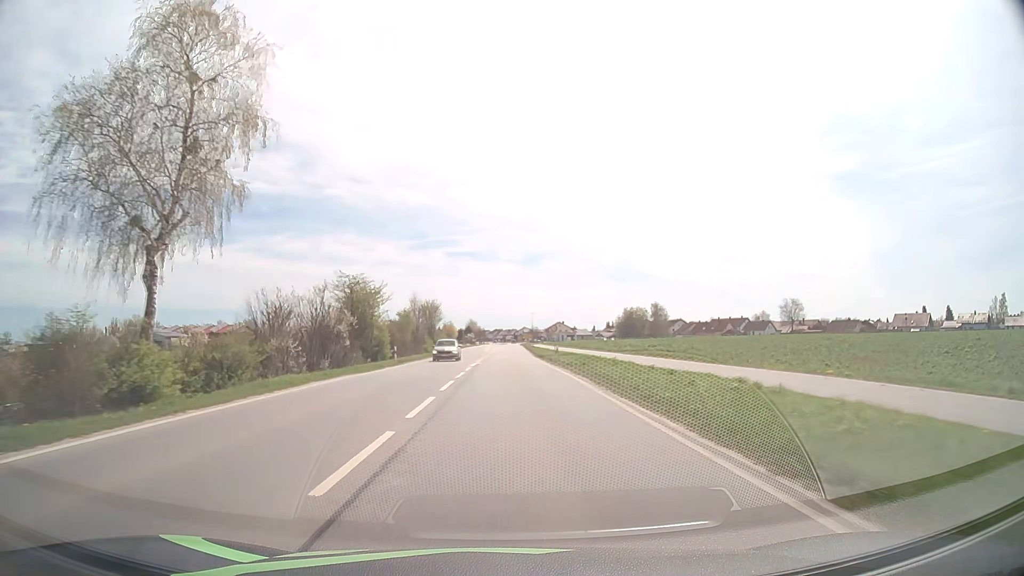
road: primary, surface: asphalt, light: Day
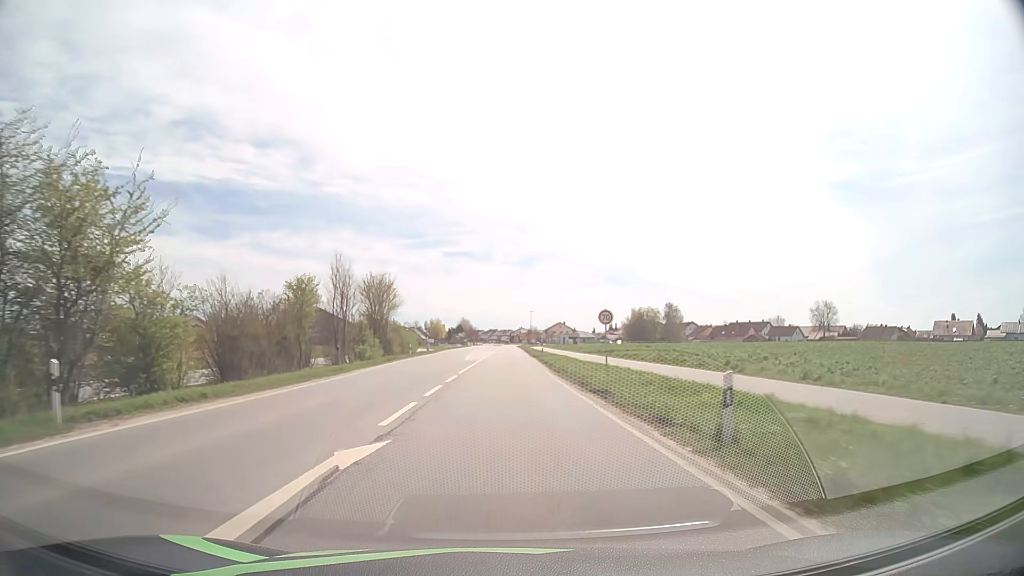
(+0.1, +31.9) m; +1°
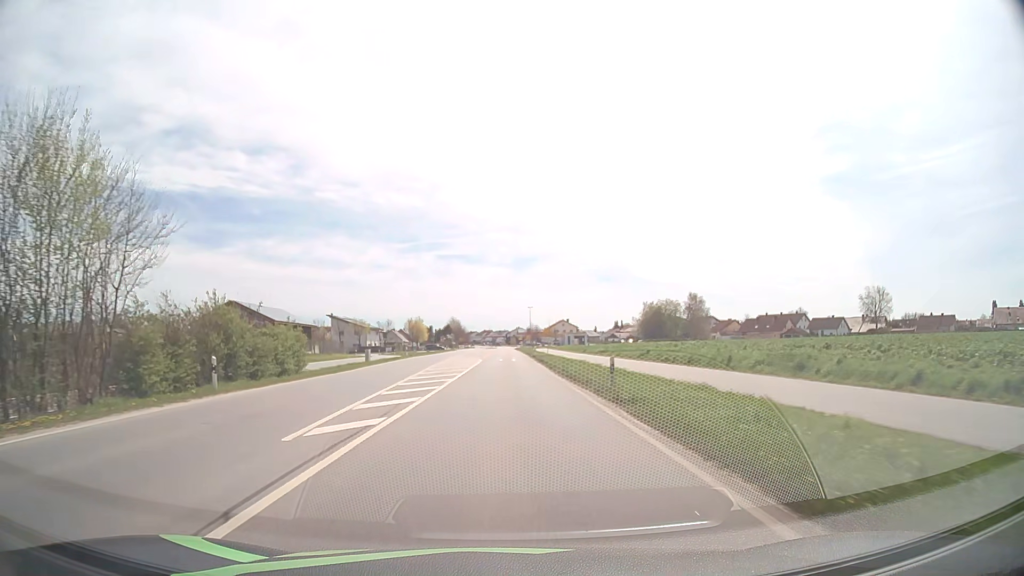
(+0.1, +39.3) m; 0°
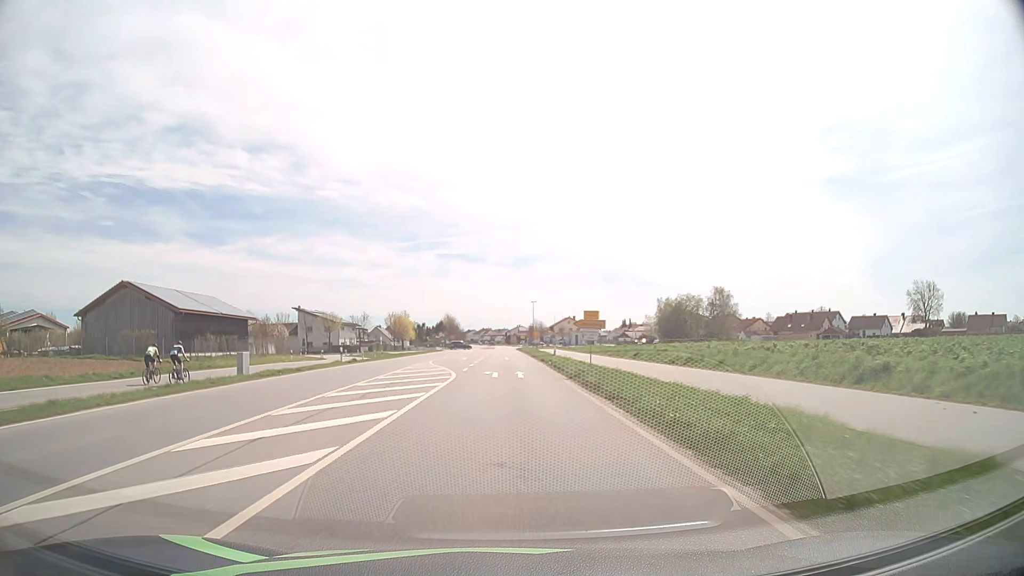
(0.0, +27.1) m; 0°
